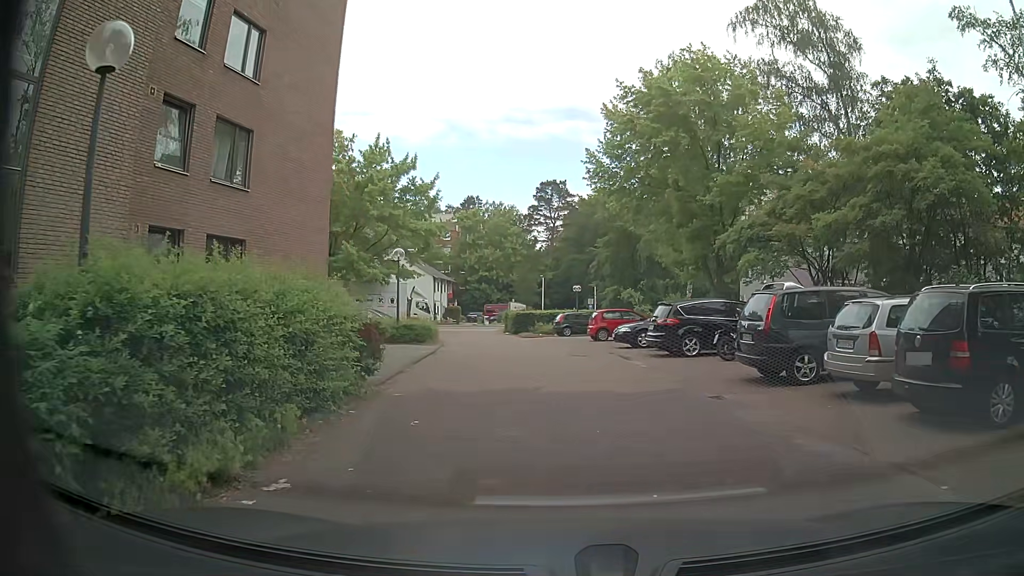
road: service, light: Day
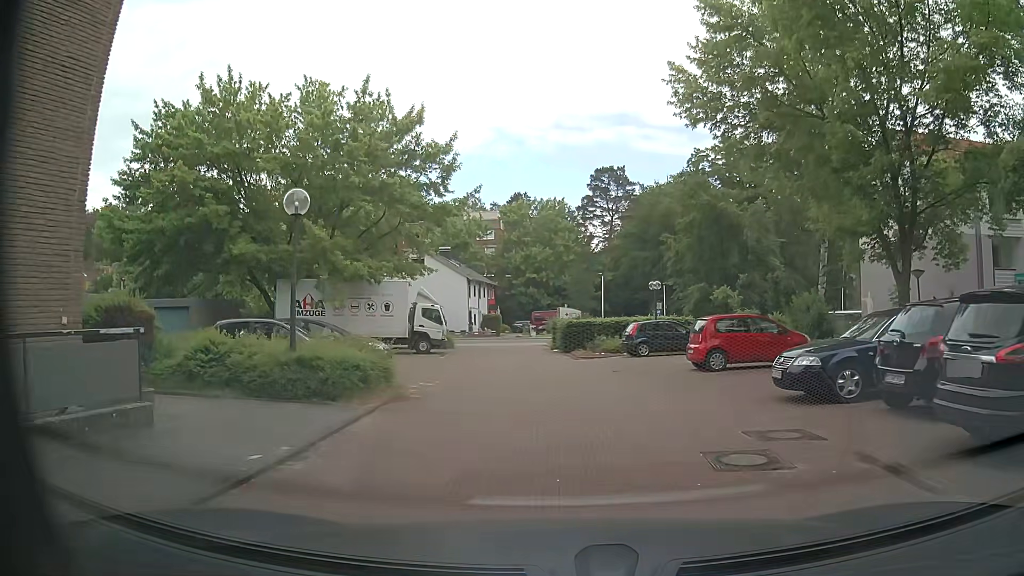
(-0.7, +13.7) m; -6°
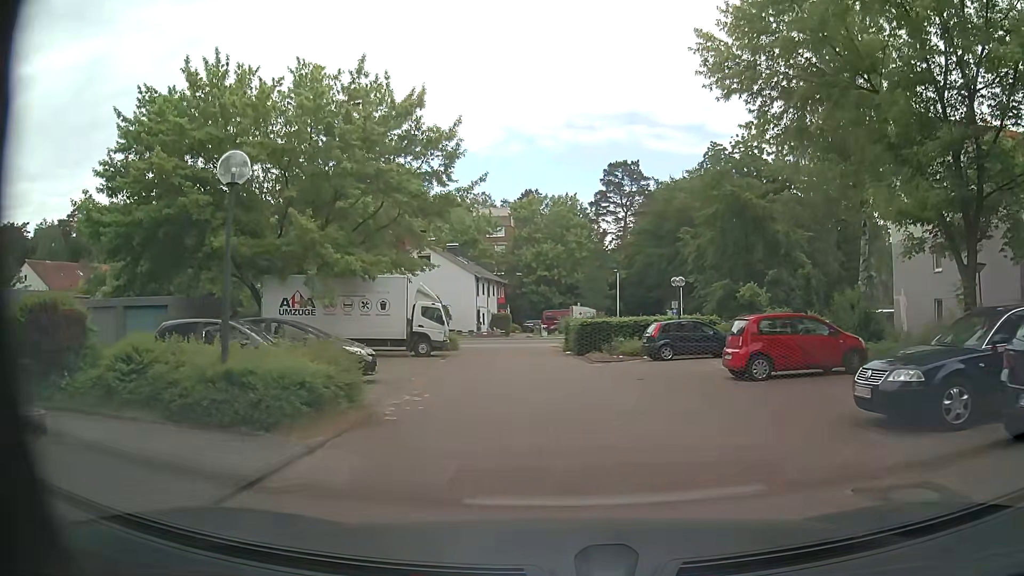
(0.0, +2.8) m; -1°
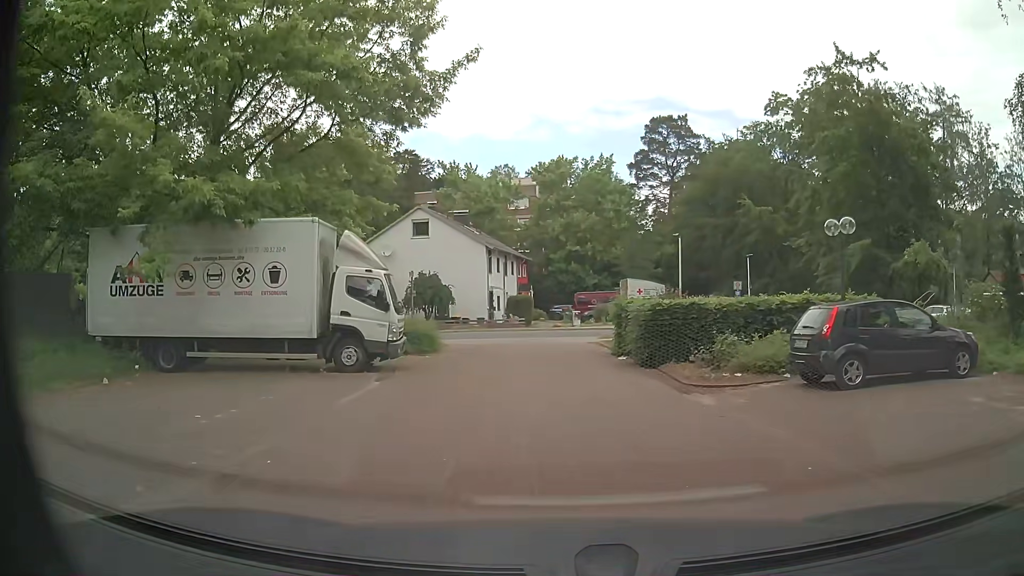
(-0.4, +13.5) m; -1°
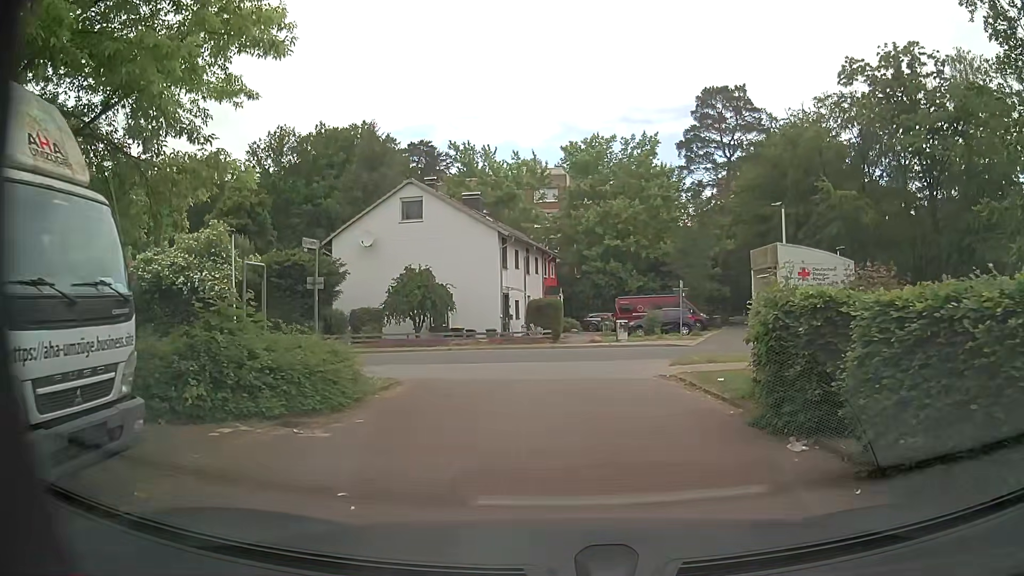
(-0.6, +11.8) m; -5°
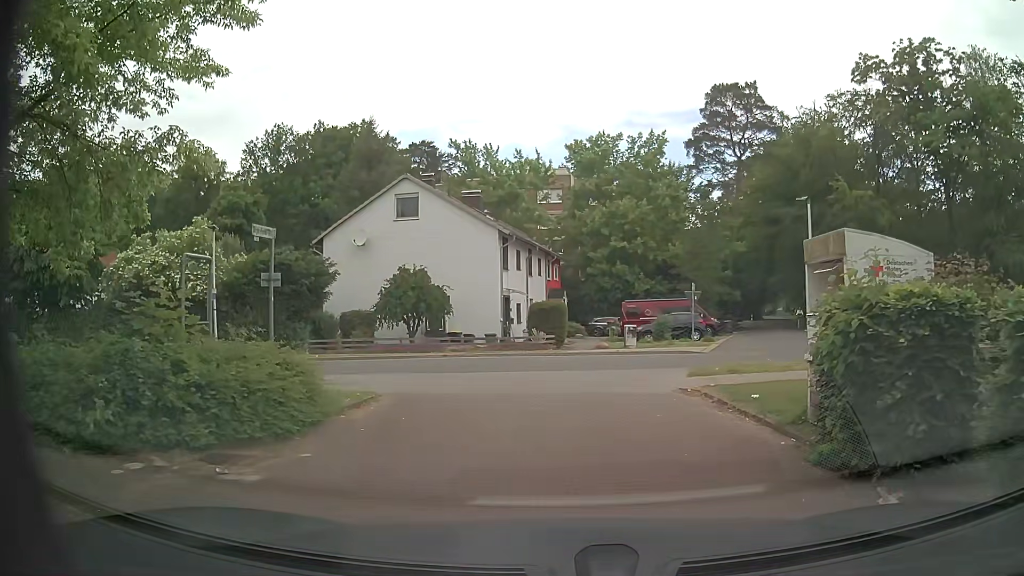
(0.0, +2.0) m; -1°
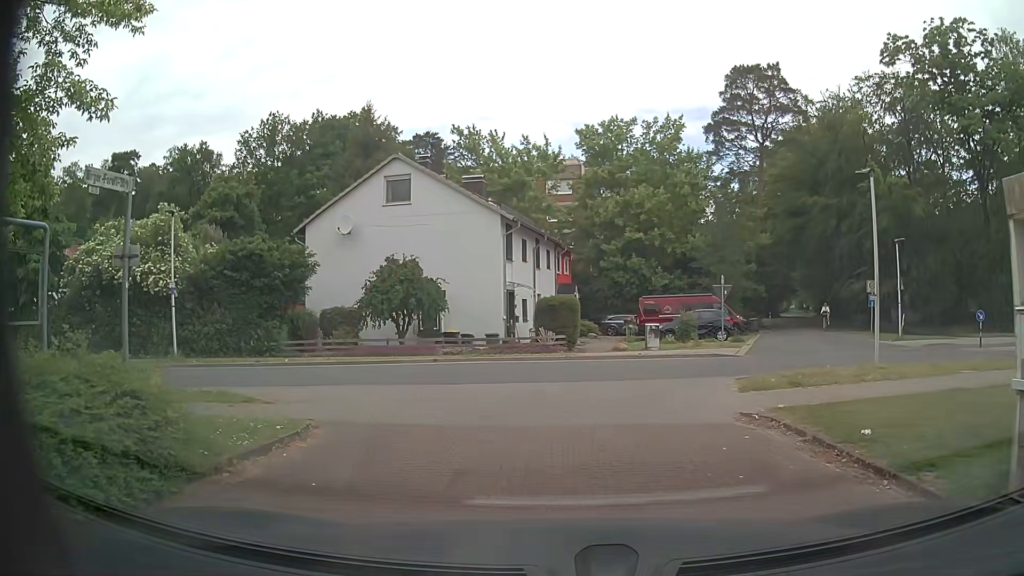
(0.0, +3.8) m; 0°
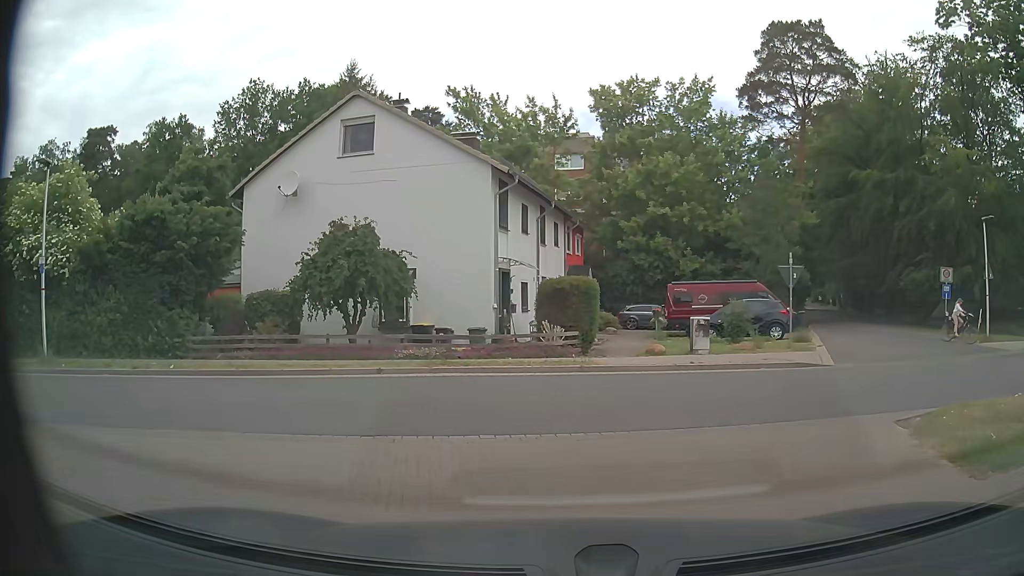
(-0.1, +7.1) m; -1°
